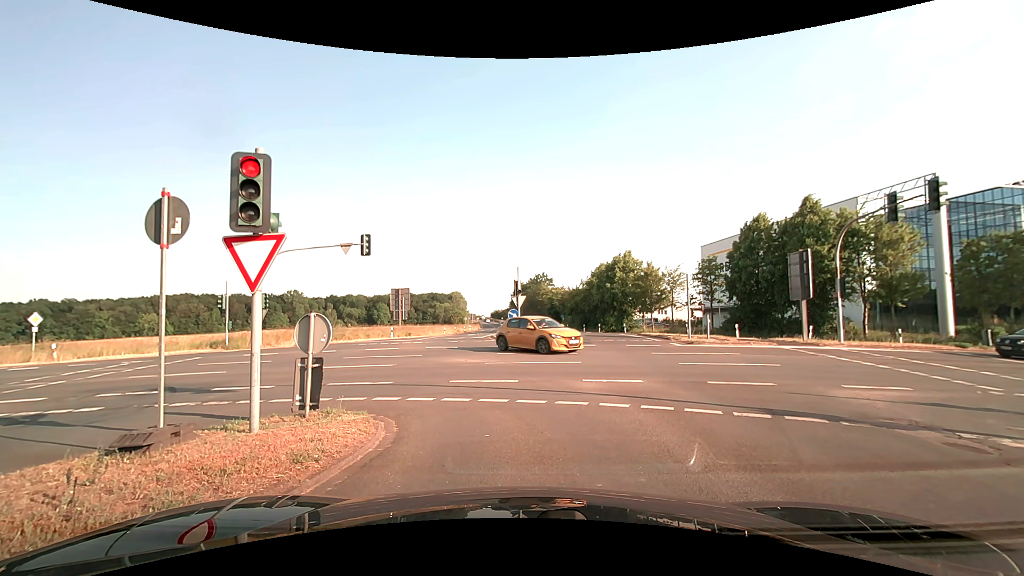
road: secondary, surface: asphalt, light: Day
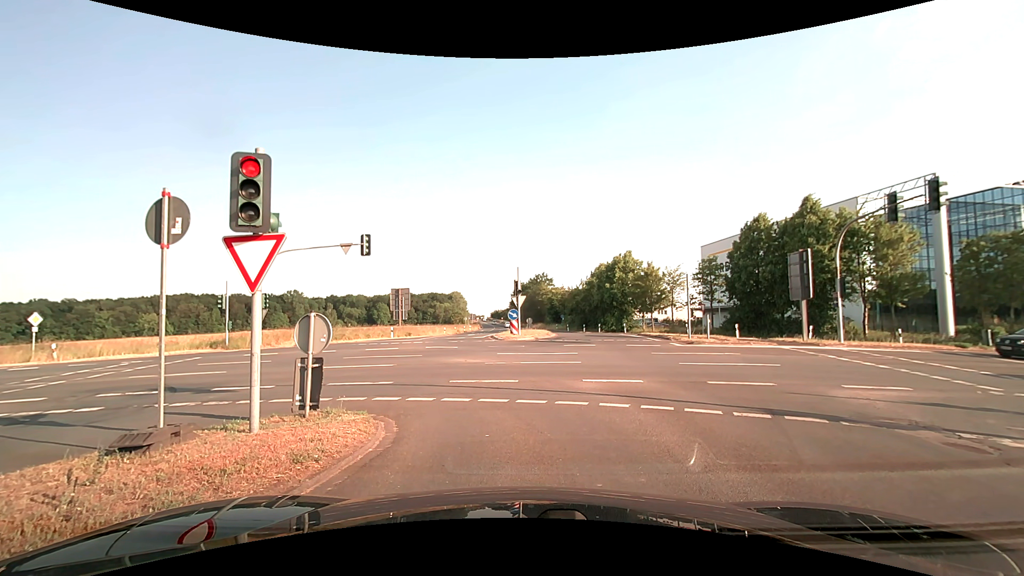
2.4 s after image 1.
(0.0, 0.0) m; 0°
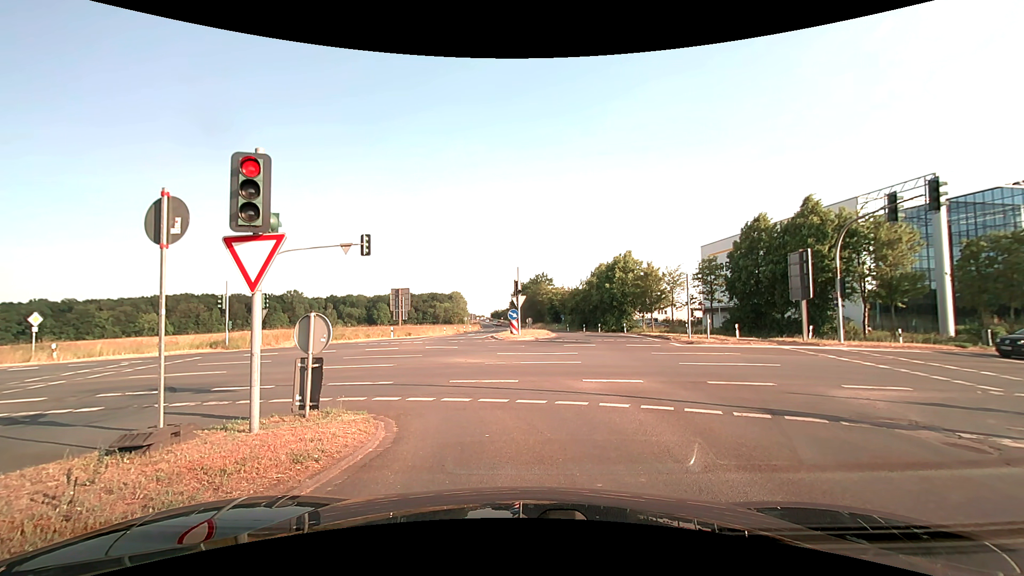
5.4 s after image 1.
(0.0, 0.0) m; 0°
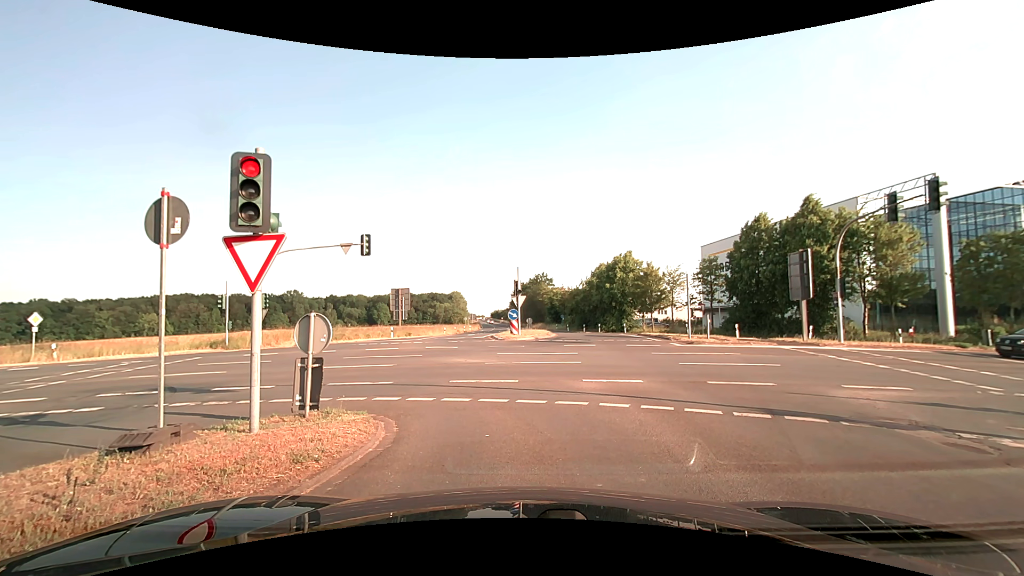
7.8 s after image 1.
(0.0, 0.0) m; 0°
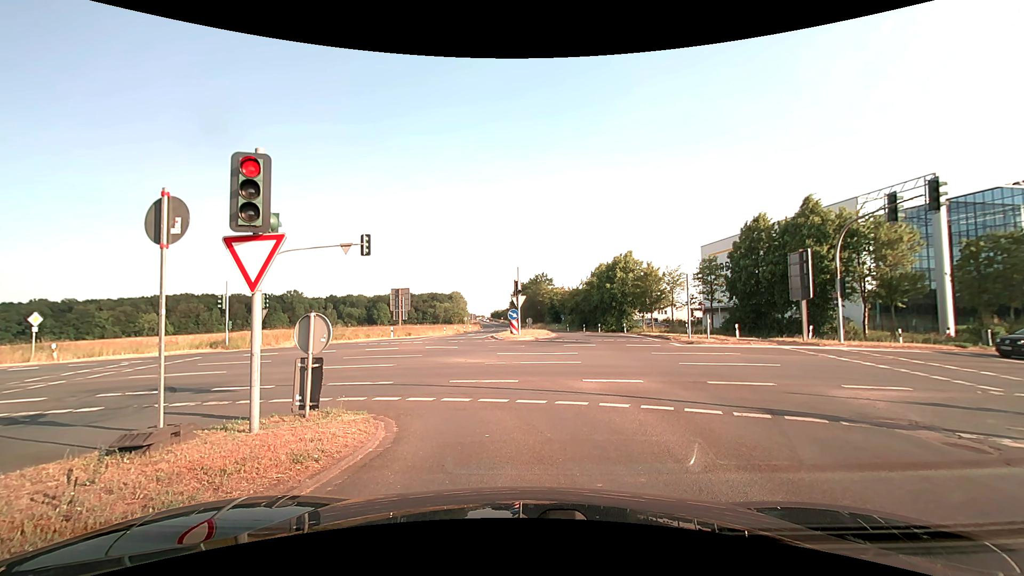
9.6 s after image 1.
(0.0, 0.0) m; 0°
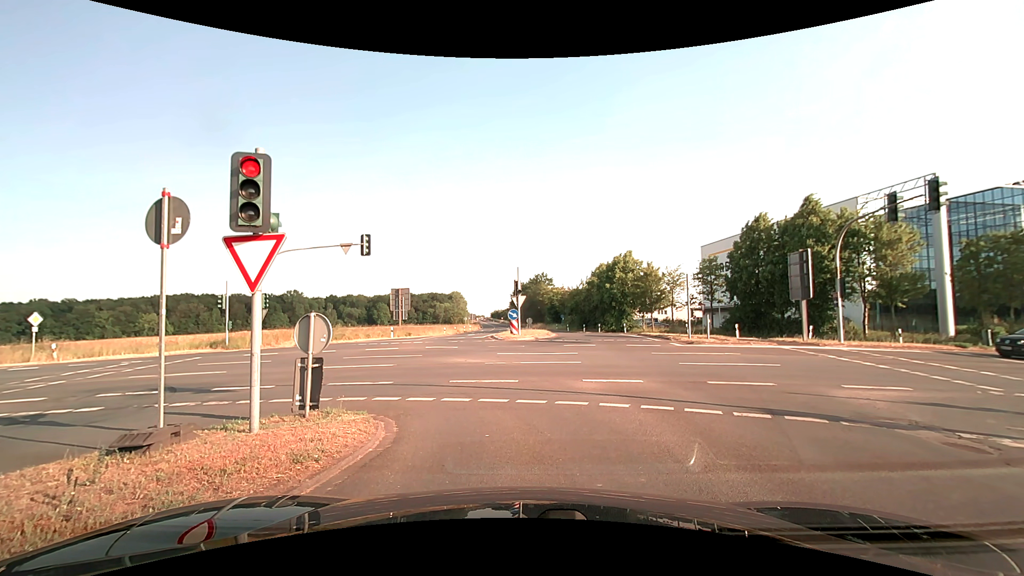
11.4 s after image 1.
(0.0, 0.0) m; 0°
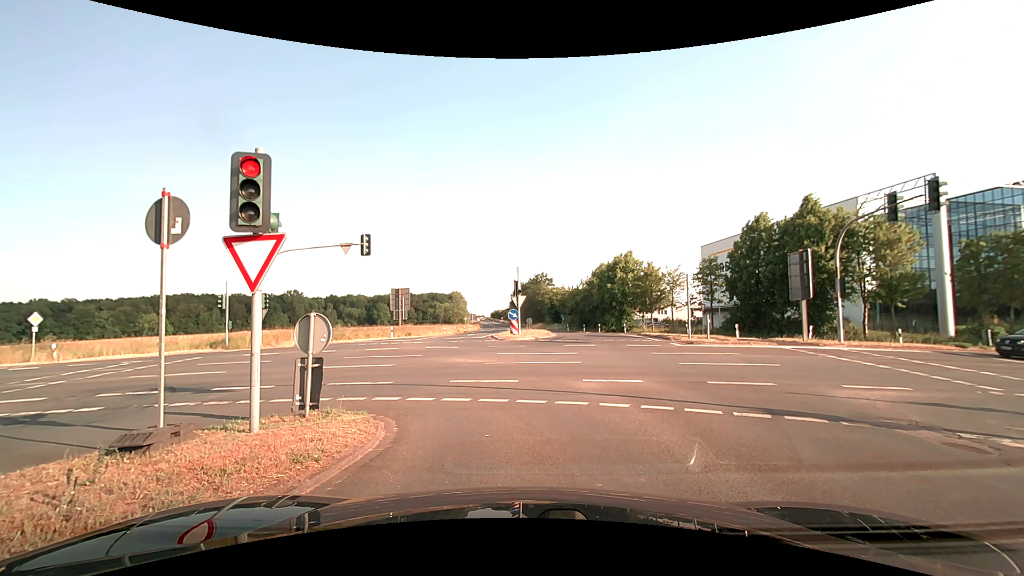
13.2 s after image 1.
(0.0, 0.0) m; 0°
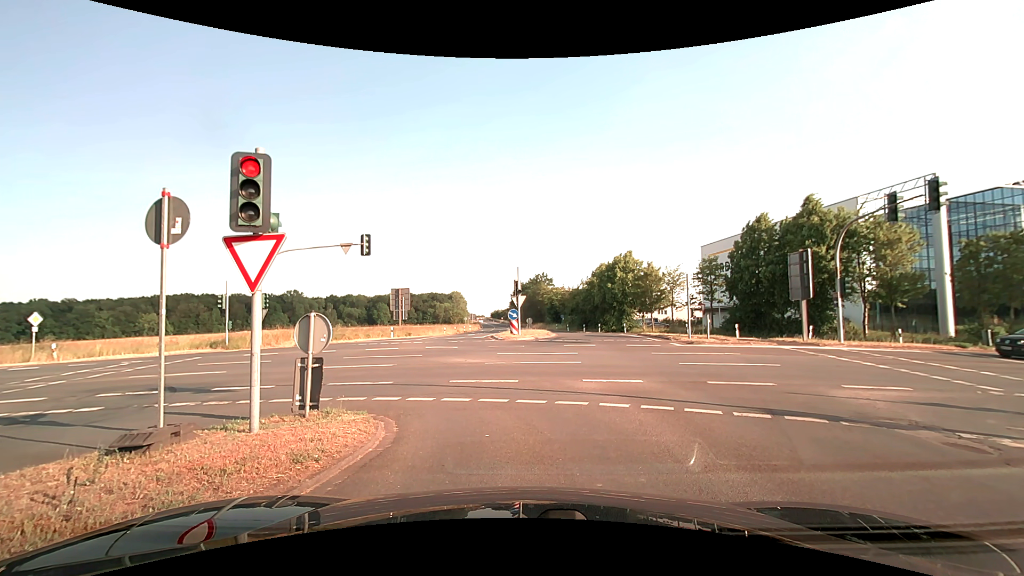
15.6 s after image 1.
(0.0, 0.0) m; 0°
(0, +10) (-5, +19) (-13, +24) (-23, +26) (-33, +26) (-43, +27) (-53, +28) (-63, +28) (-73, +29) (-83, +29) m
